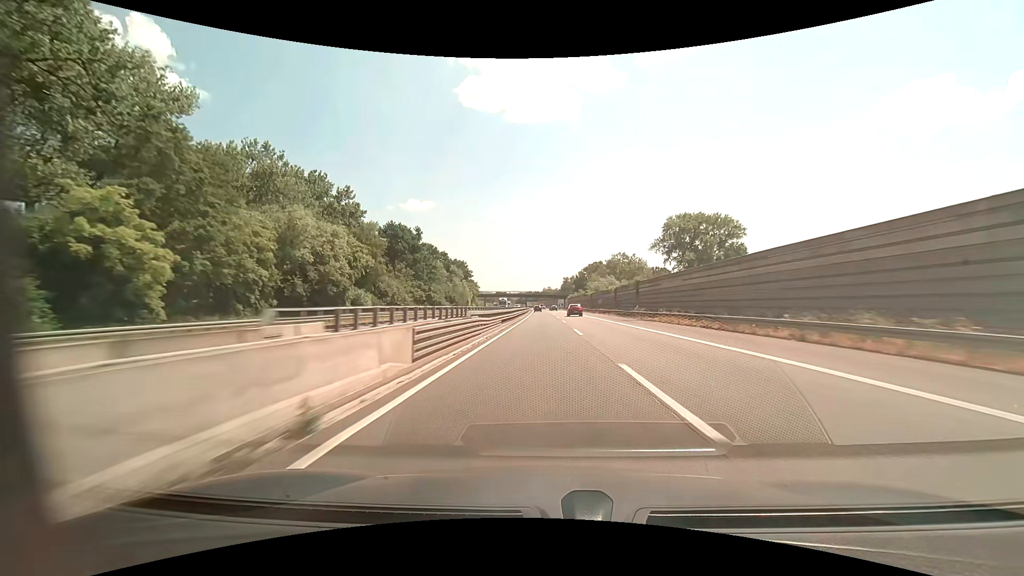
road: motorway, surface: asphalt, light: Day
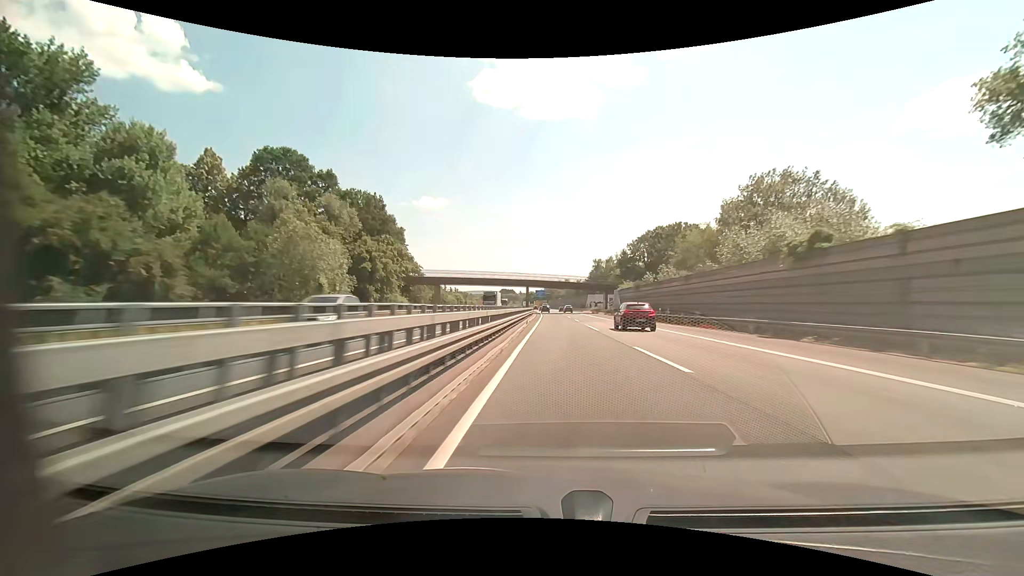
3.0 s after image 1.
(-1.6, +103.1) m; -1°
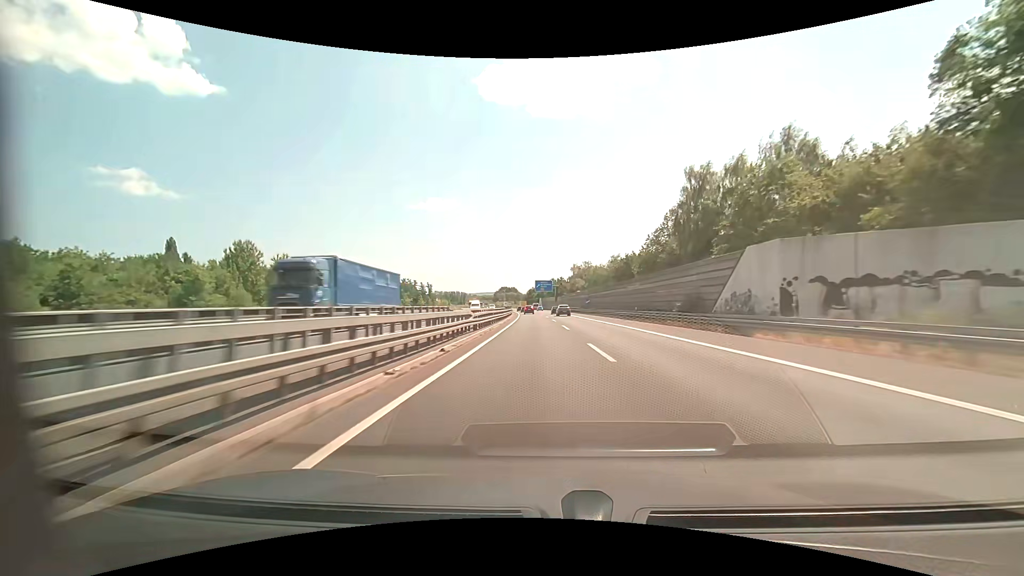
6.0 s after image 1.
(+1.3, +103.8) m; -1°
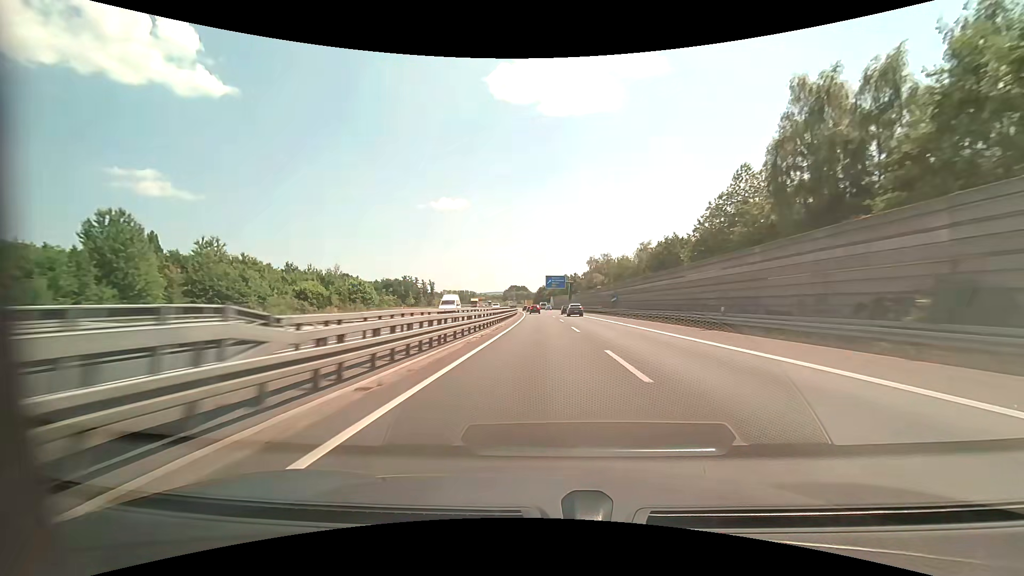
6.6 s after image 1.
(-0.1, +20.8) m; -1°
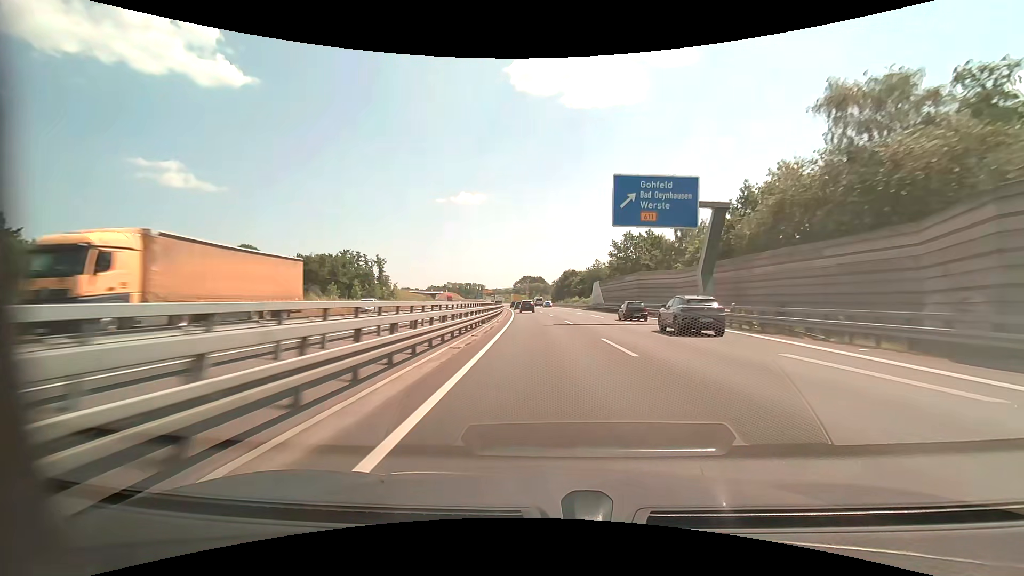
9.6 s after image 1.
(-3.1, +102.1) m; -2°
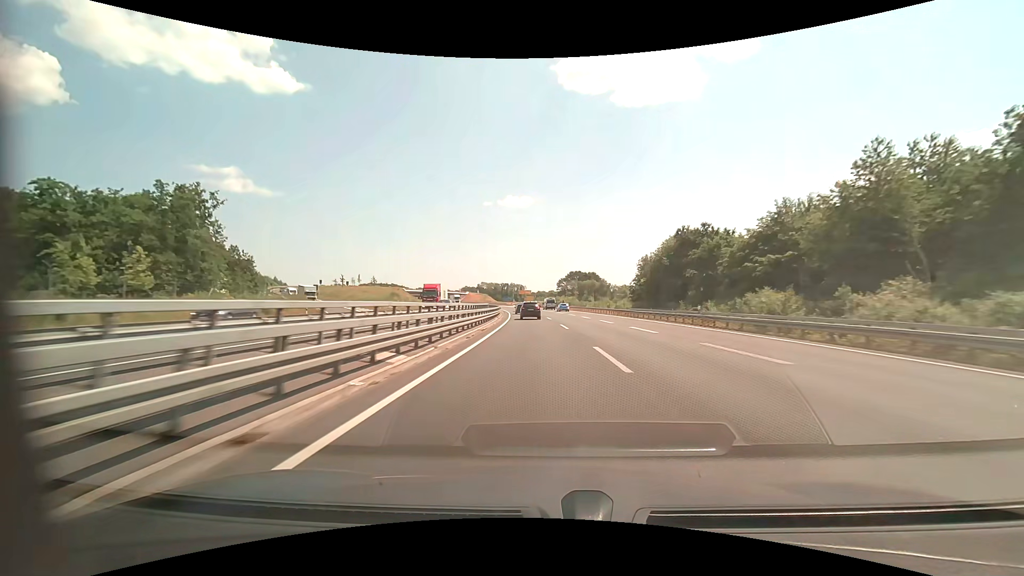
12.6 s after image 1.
(-3.7, +91.0) m; -5°
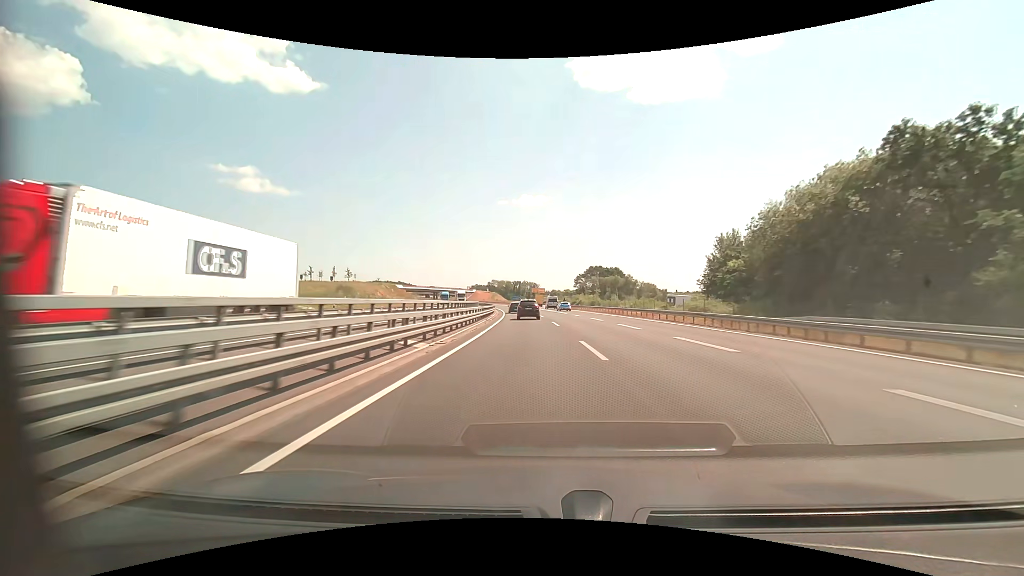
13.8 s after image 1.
(-0.5, +33.8) m; -2°
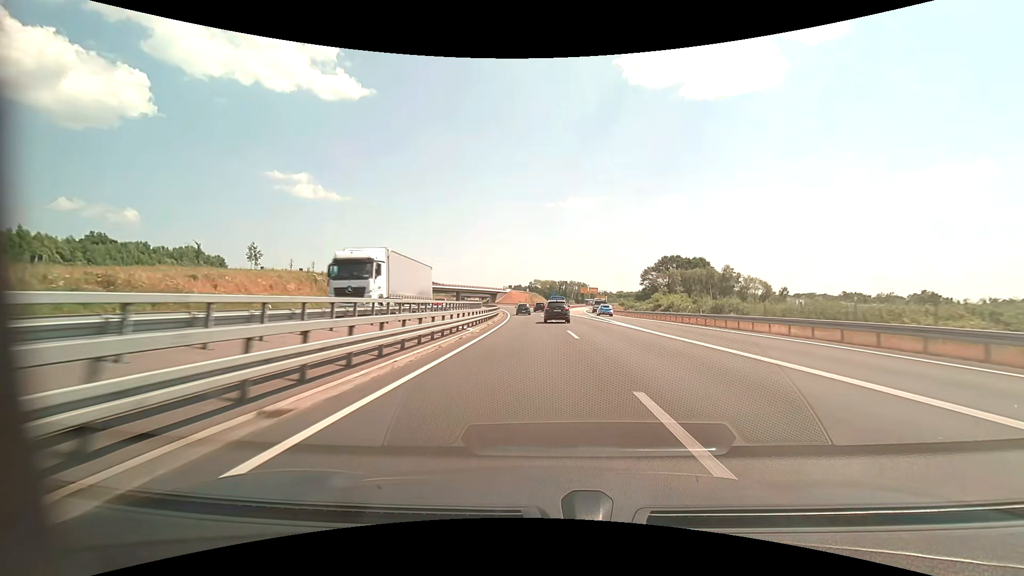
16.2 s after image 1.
(-2.4, +63.1) m; -5°
(0, +10) (0, +20) (-1, +30) (-1, +40) (-1, +50) (-2, +60) (-3, +70) (-4, +80) (-5, +90) (-6, +100) m
